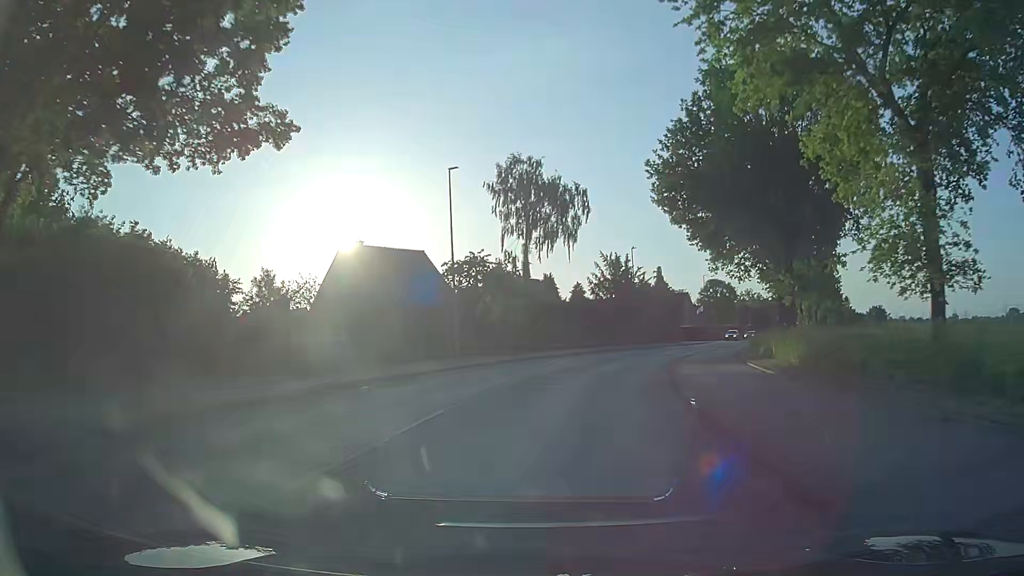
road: secondary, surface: asphalt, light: Day
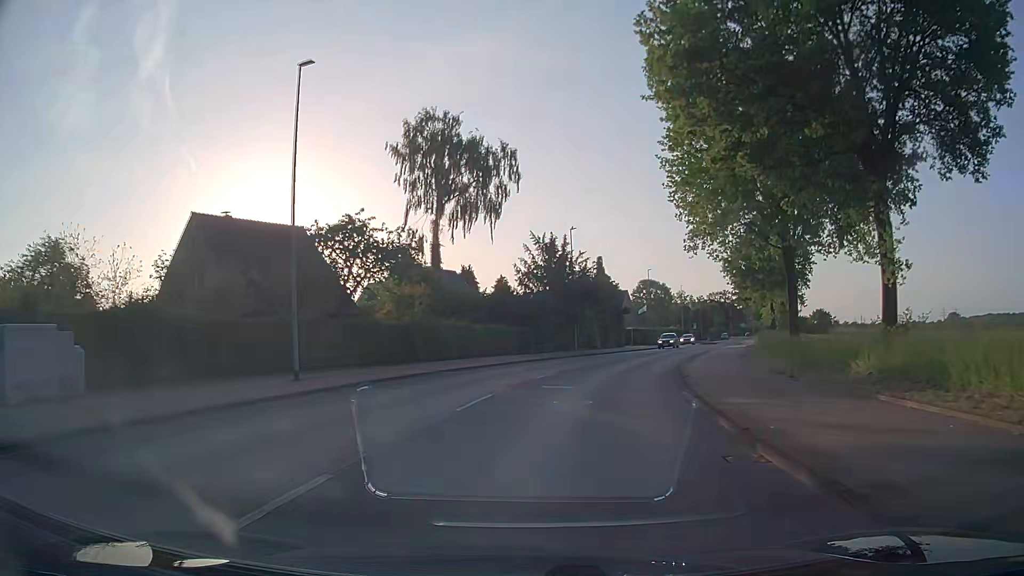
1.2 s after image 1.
(+0.8, +15.2) m; +5°
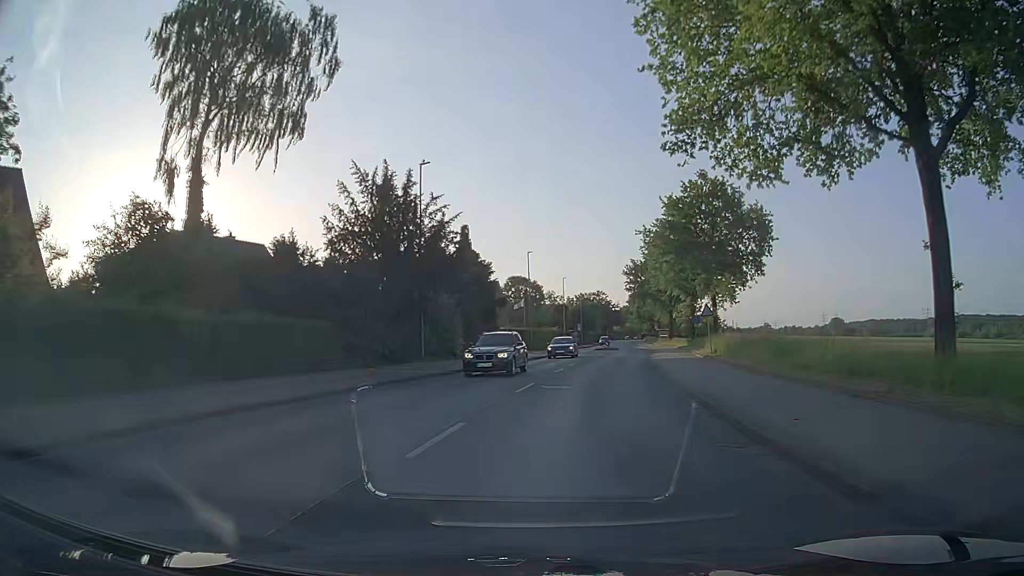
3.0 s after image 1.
(+2.4, +22.6) m; +12°
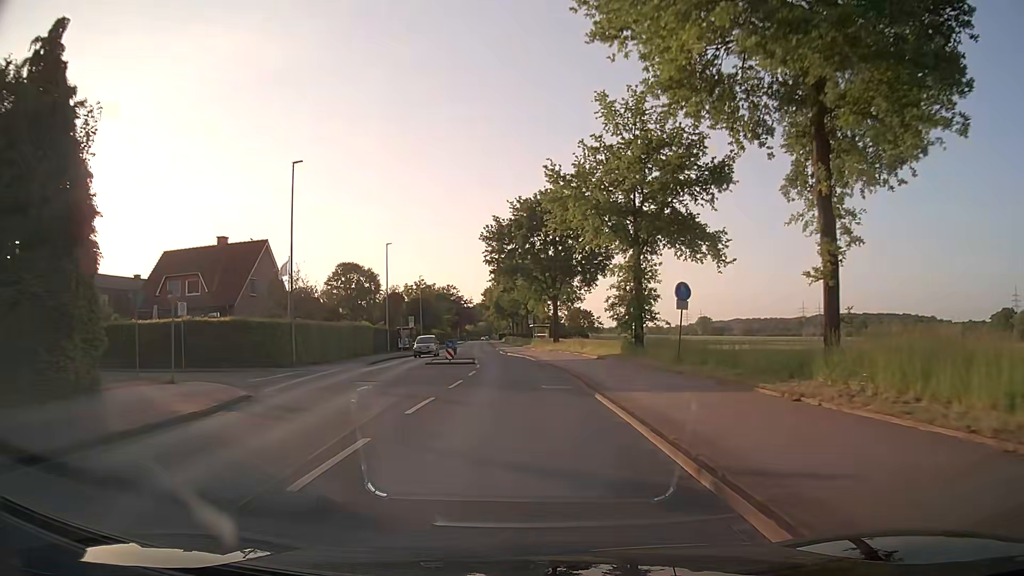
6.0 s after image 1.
(+4.6, +37.8) m; +13°
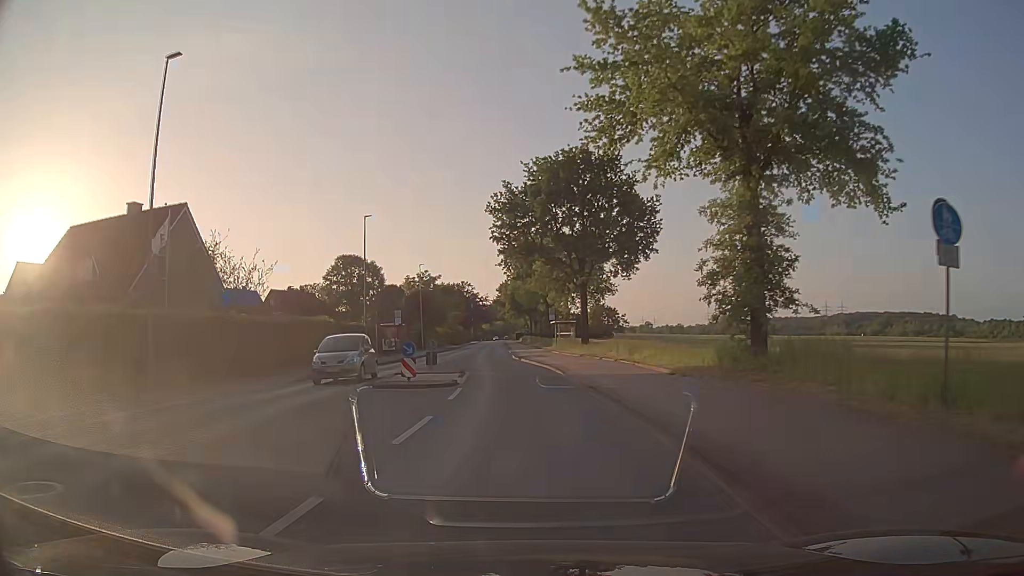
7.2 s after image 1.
(-0.2, +15.3) m; -1°
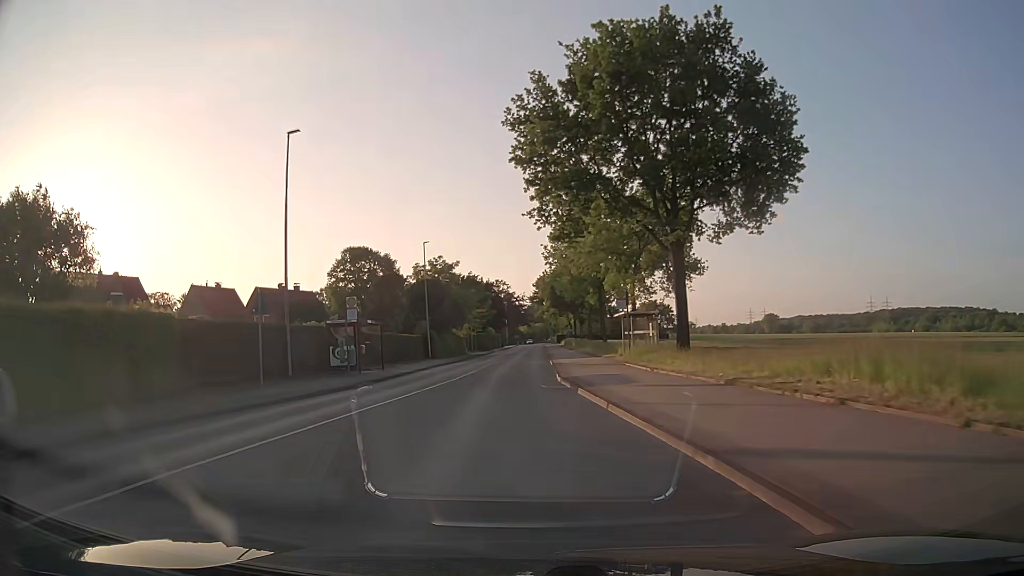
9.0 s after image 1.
(-0.7, +23.0) m; -4°
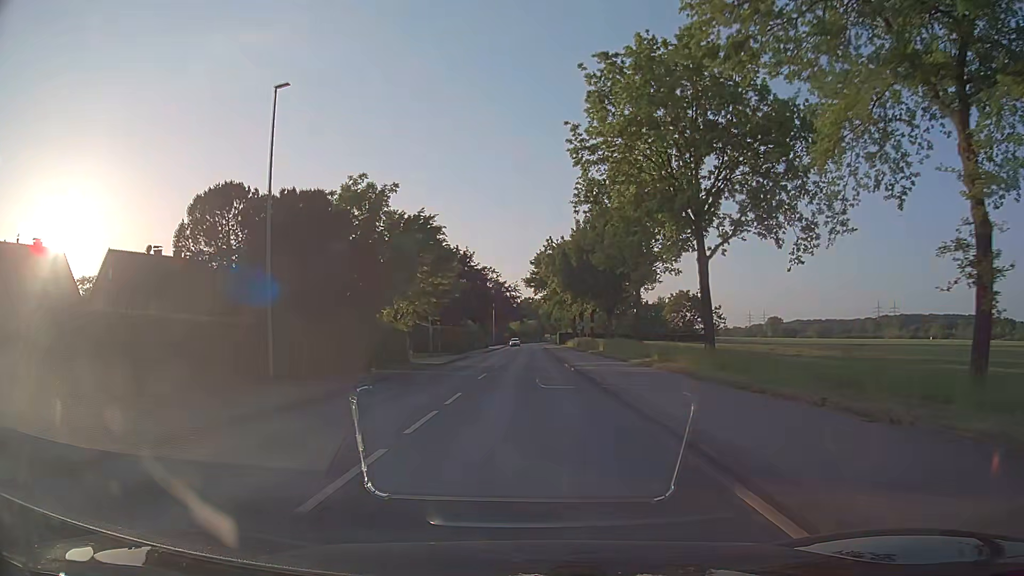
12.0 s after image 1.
(-0.6, +38.2) m; +1°
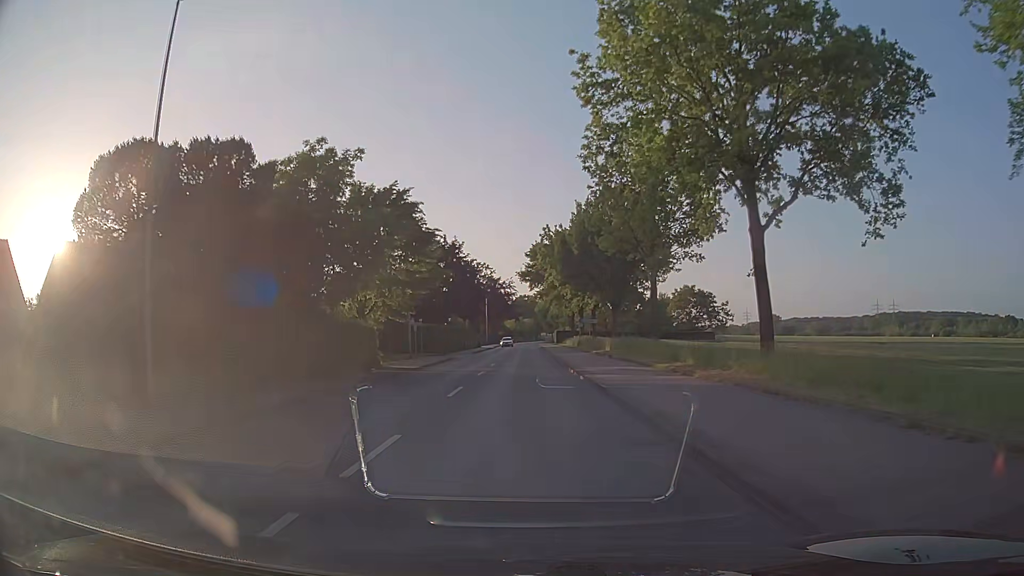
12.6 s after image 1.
(0.0, +7.6) m; 0°
(0, +10) (0, +20) (0, +30) (0, +40) (0, +50) (0, +60) (0, +70) (0, +80) (0, +90) (0, +100) m
